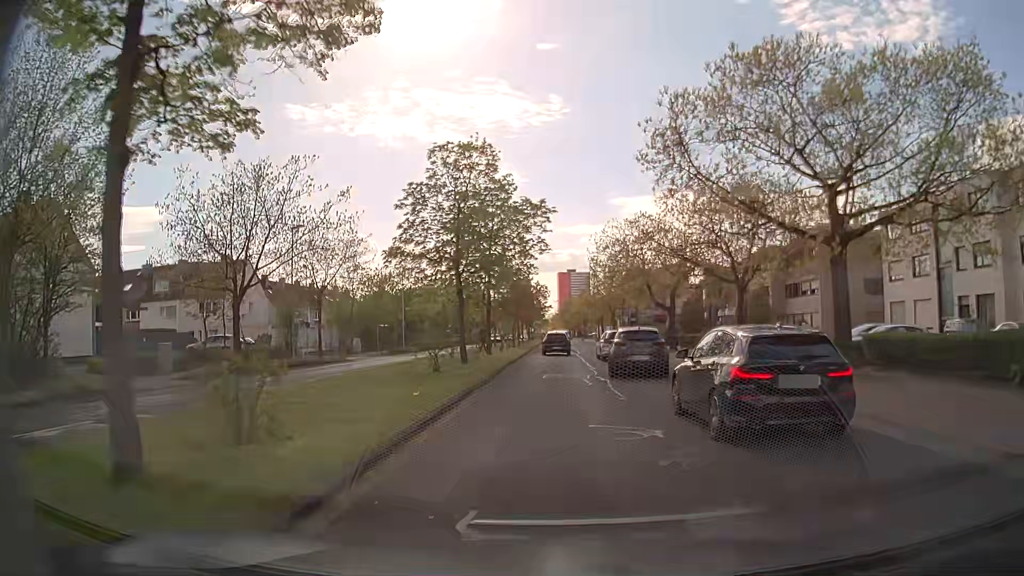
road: secondary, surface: asphalt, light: Day
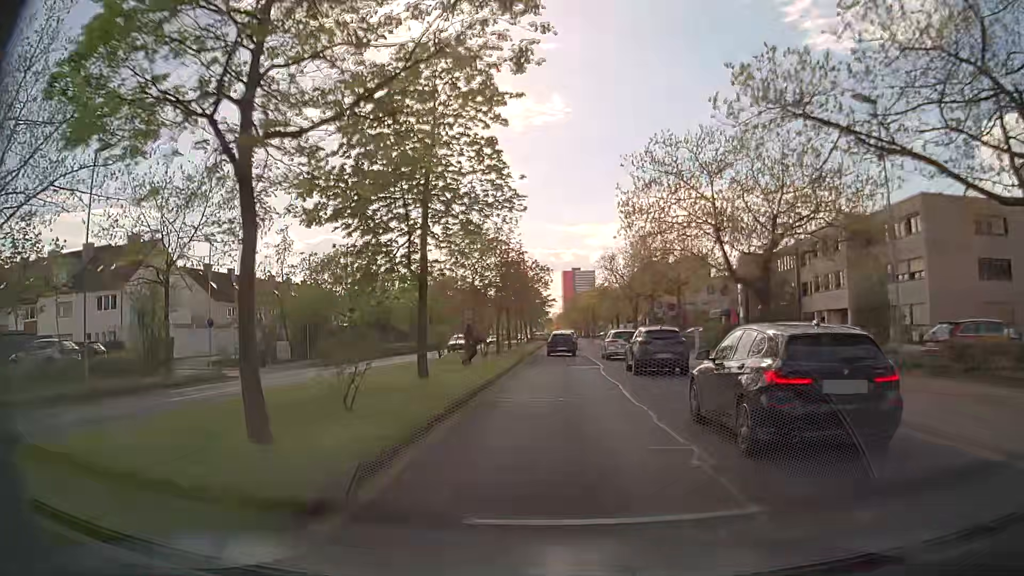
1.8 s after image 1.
(0.0, +18.5) m; 0°
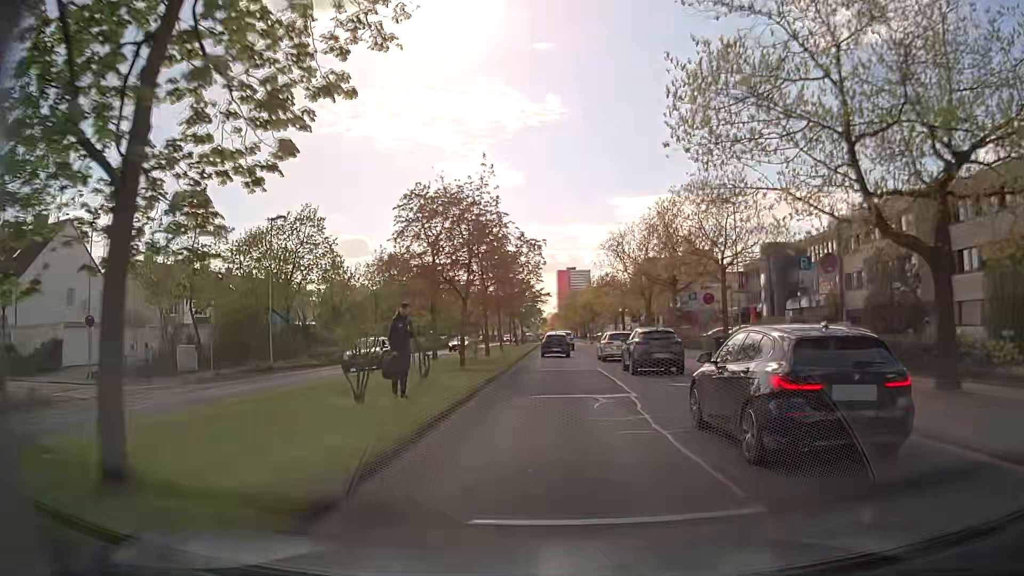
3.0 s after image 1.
(0.0, +12.2) m; 0°
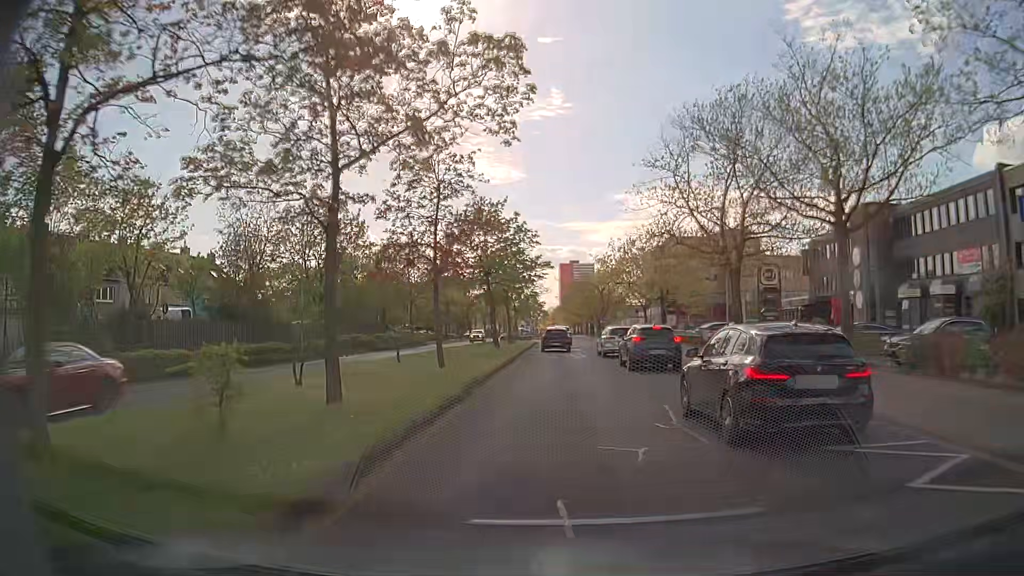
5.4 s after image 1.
(-0.2, +24.4) m; 0°
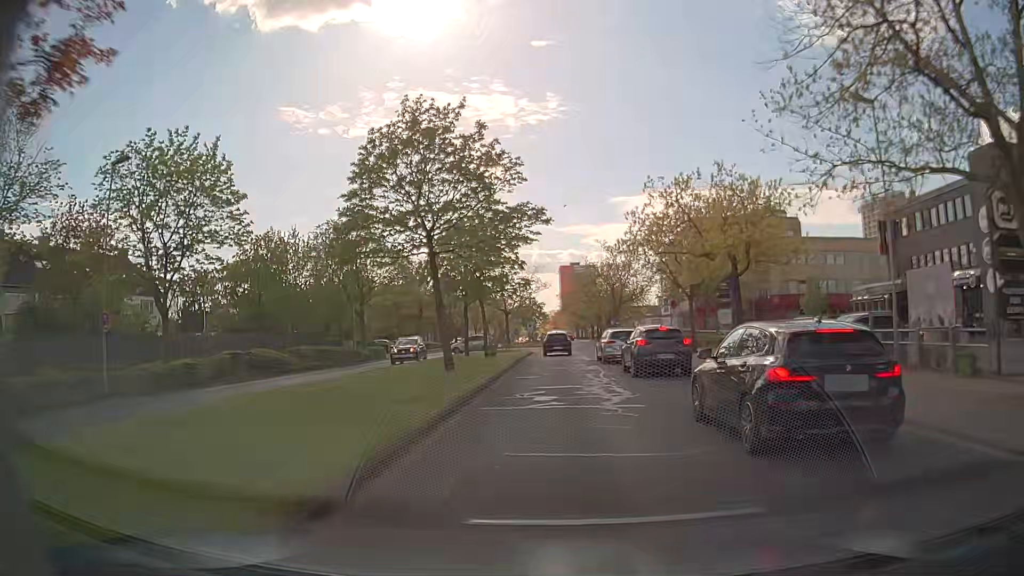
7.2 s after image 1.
(0.0, +18.4) m; 0°
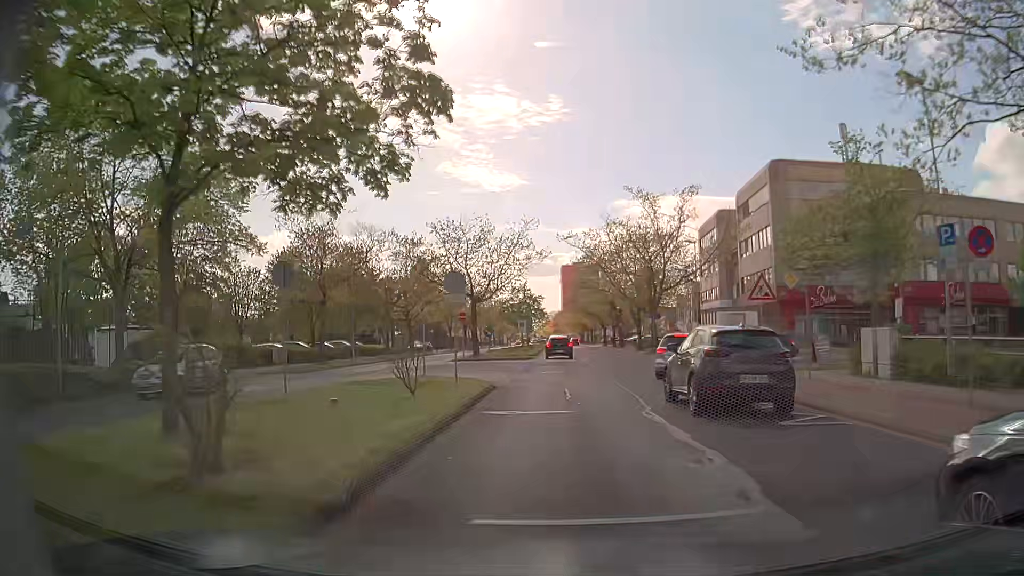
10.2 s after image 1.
(-0.1, +31.2) m; +1°
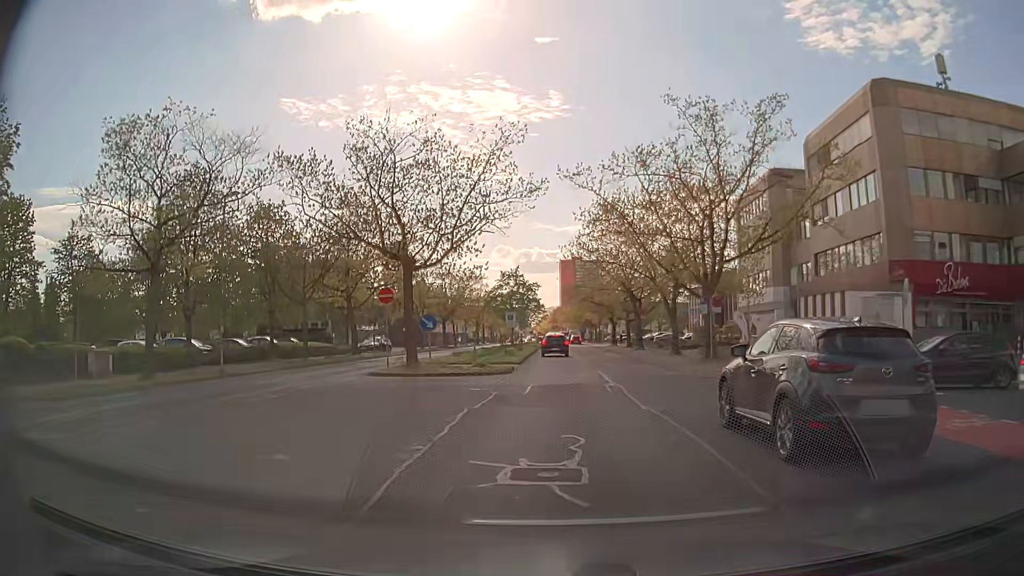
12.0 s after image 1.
(-0.2, +19.2) m; -1°
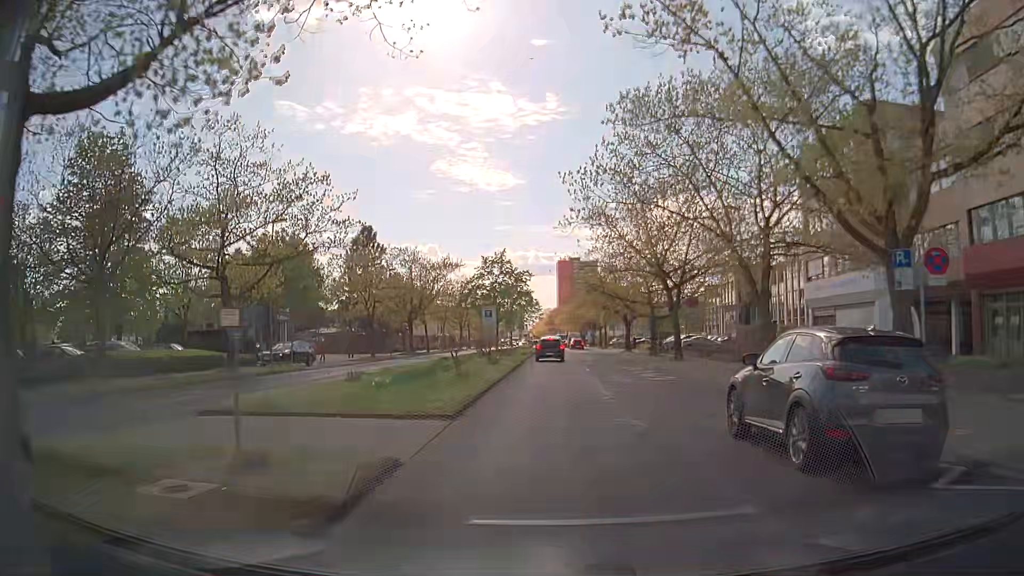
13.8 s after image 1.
(+0.1, +19.3) m; 0°
(0, +10) (0, +20) (0, +30) (+1, +40) (+1, +50) (+1, +60) (+1, +70) (+1, +80) (+1, +90) (+1, +100) m
